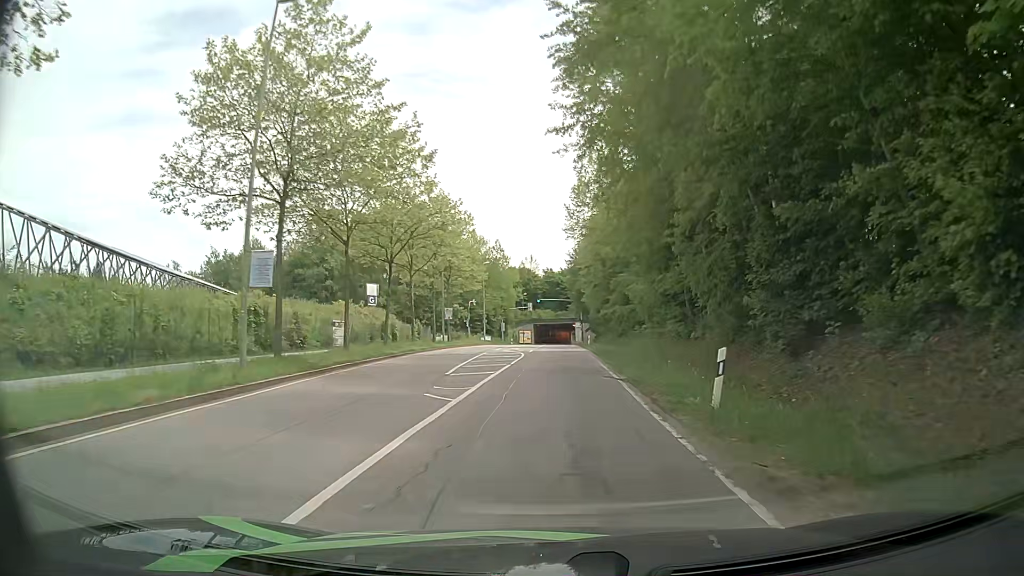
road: secondary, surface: asphalt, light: Day
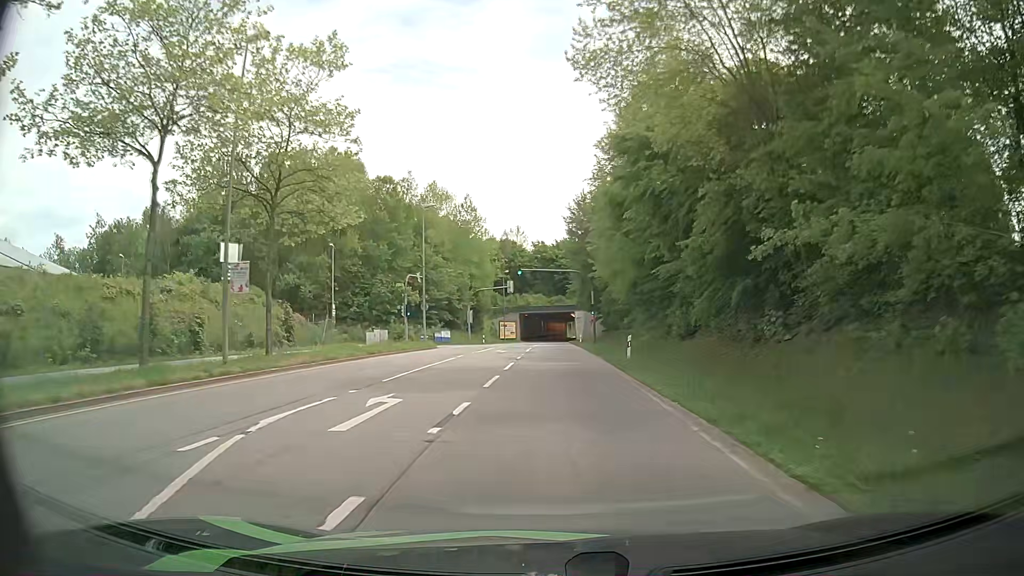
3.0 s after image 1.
(+0.4, +36.8) m; +1°
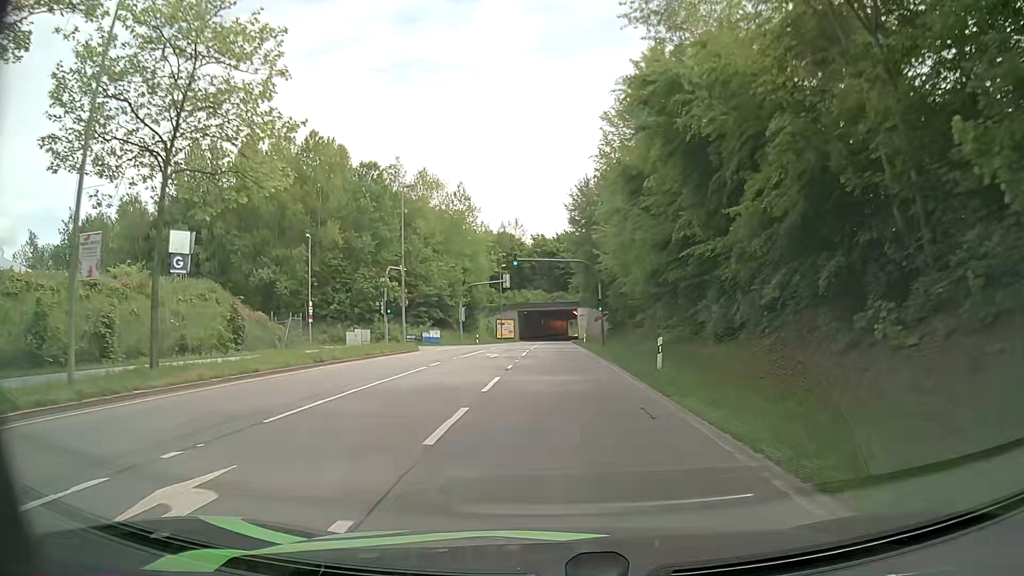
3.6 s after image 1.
(0.0, +7.2) m; 0°
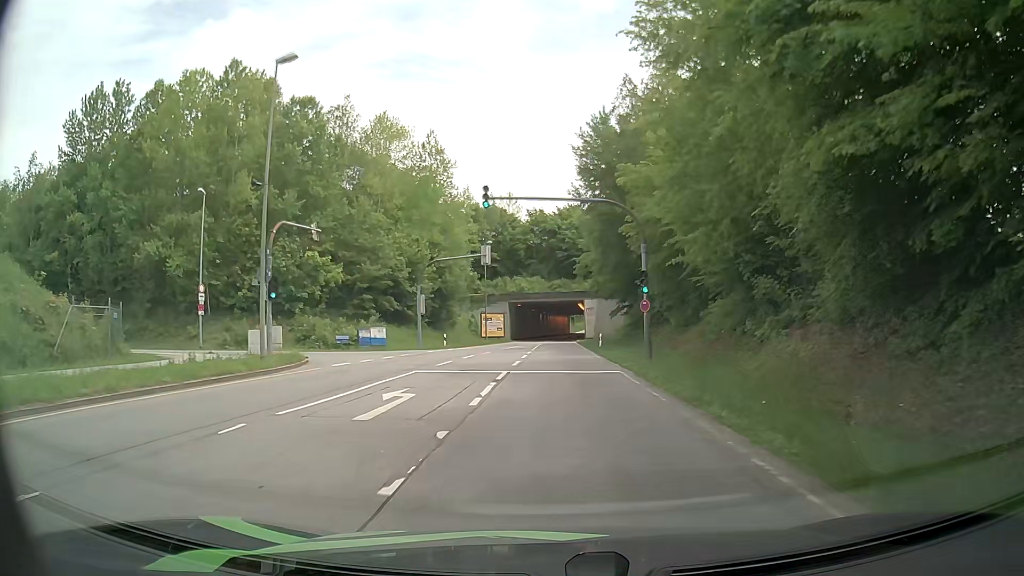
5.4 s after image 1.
(0.0, +21.1) m; 0°
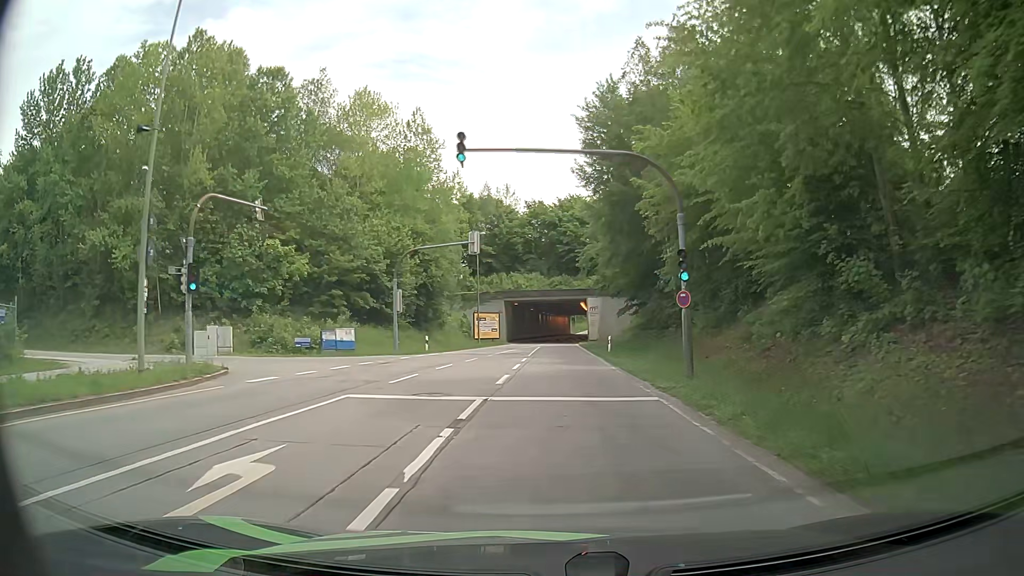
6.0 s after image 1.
(0.0, +7.0) m; -1°
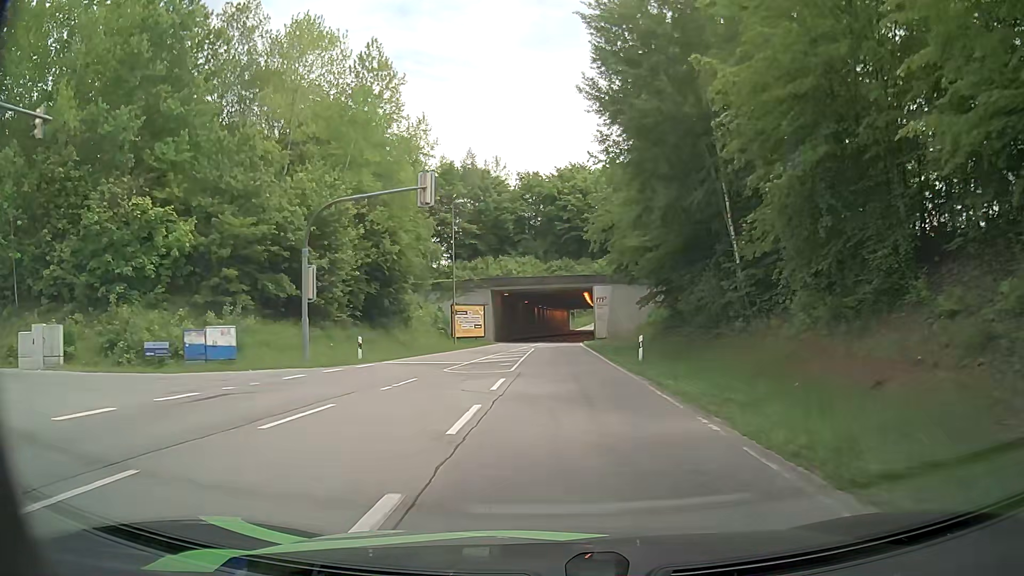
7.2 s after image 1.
(+0.2, +14.2) m; +1°
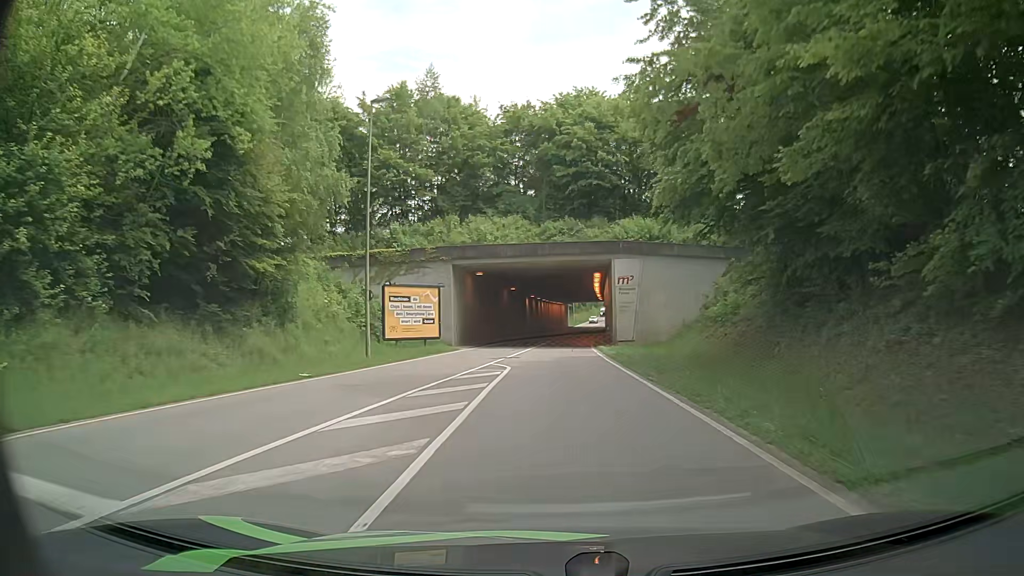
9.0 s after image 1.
(+0.1, +21.8) m; 0°
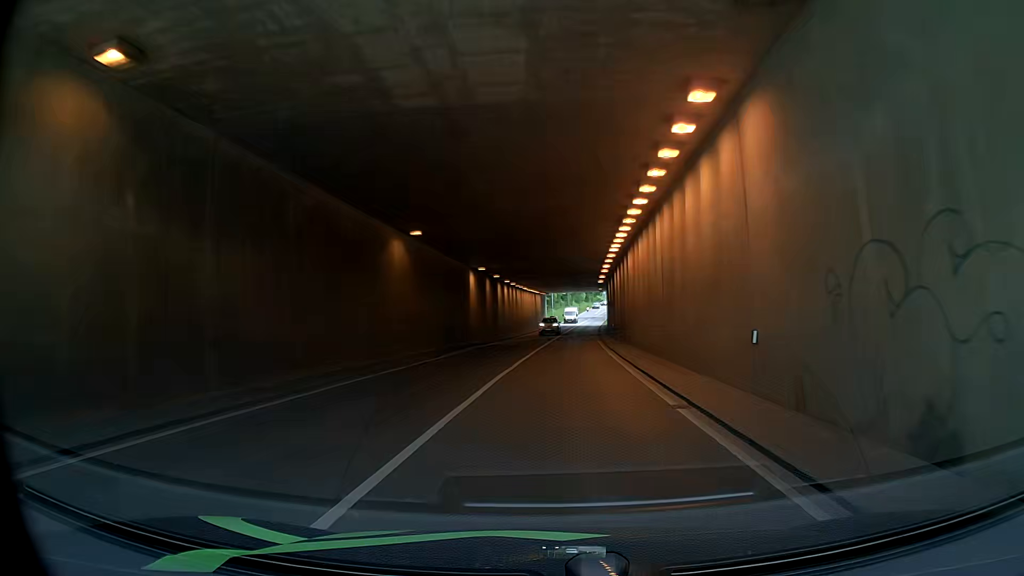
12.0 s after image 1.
(+0.8, +37.6) m; +3°
